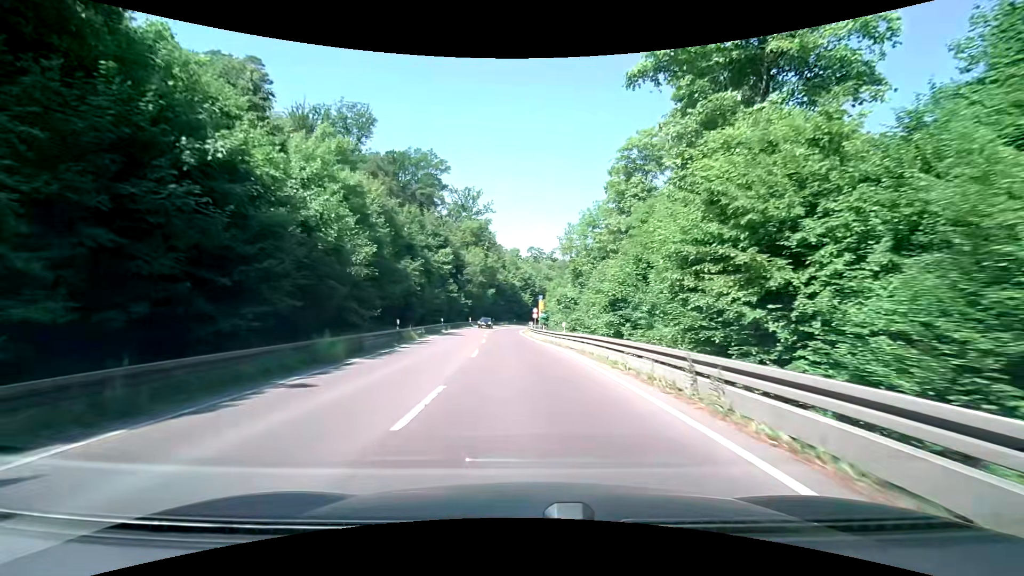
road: secondary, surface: asphalt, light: Day
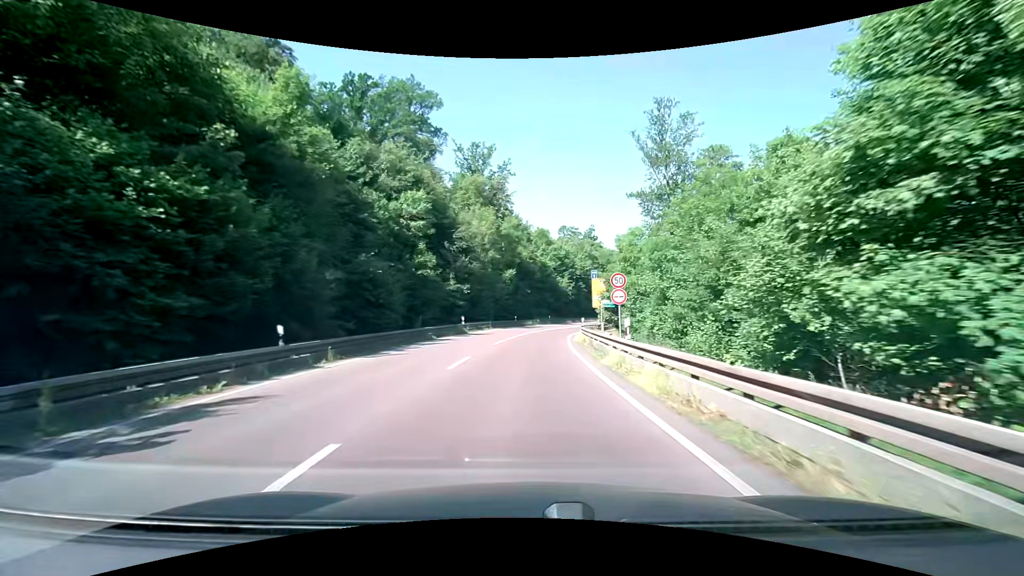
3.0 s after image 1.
(-1.3, +40.6) m; -4°
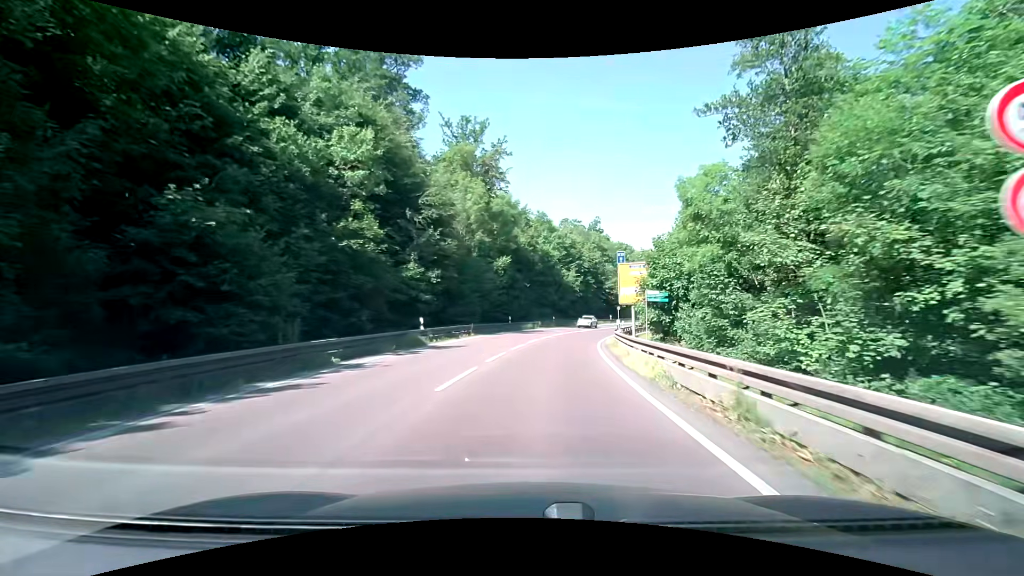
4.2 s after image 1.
(+0.1, +15.8) m; 0°
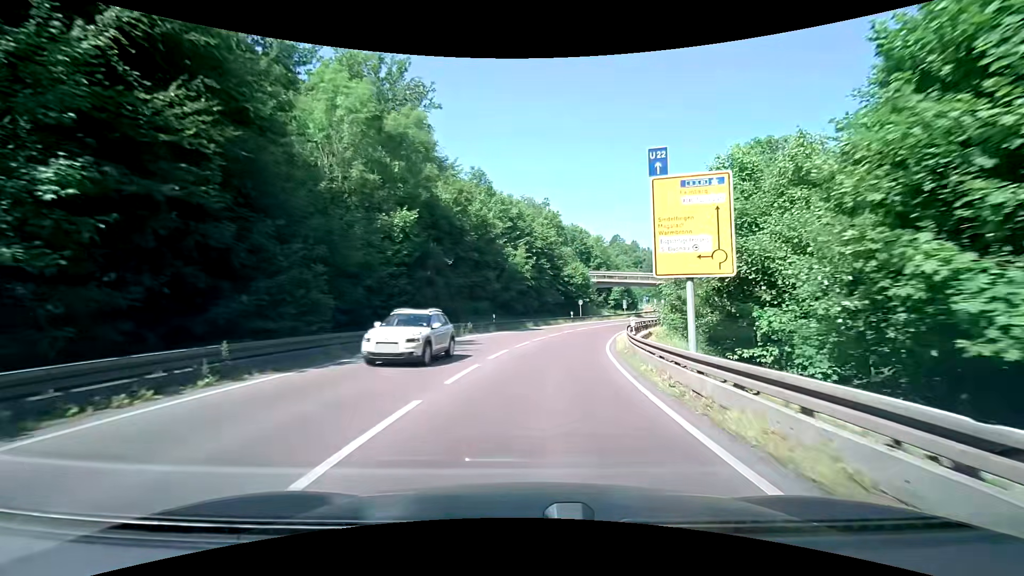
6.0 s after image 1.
(+1.2, +23.1) m; +6°
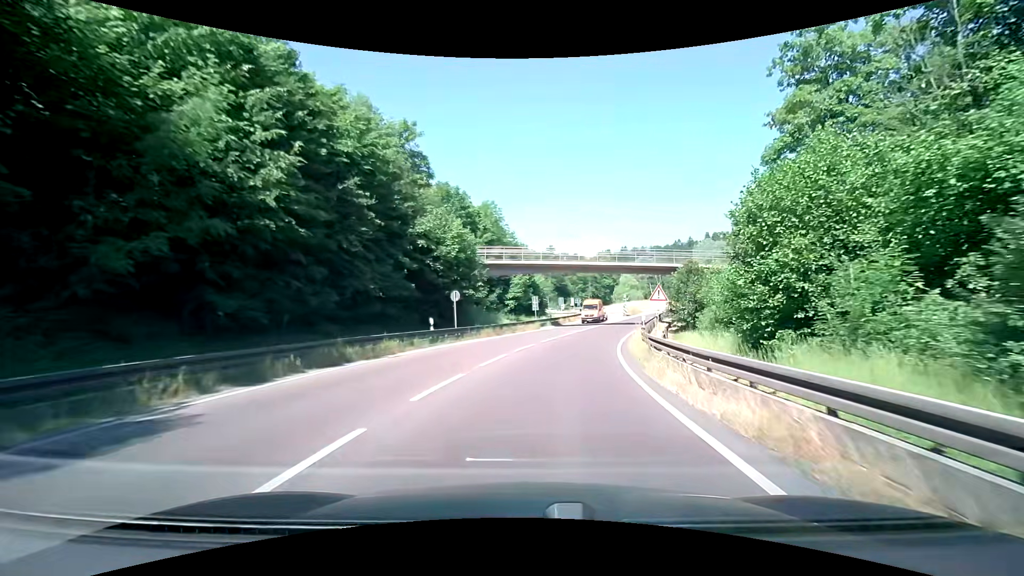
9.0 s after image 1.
(+4.1, +36.6) m; +14°
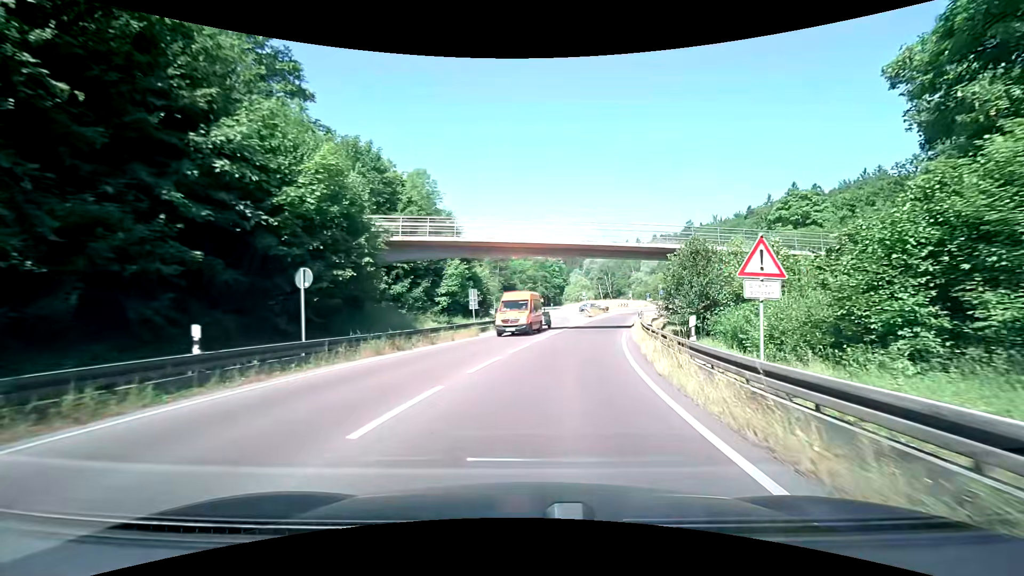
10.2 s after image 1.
(+0.5, +14.0) m; +5°
(0, +10) (+2, +20) (+4, +30) (+6, +39) (+8, +49) (+11, +59) (+14, +68) (+20, +76) (+26, +84) (+28, +93) m
